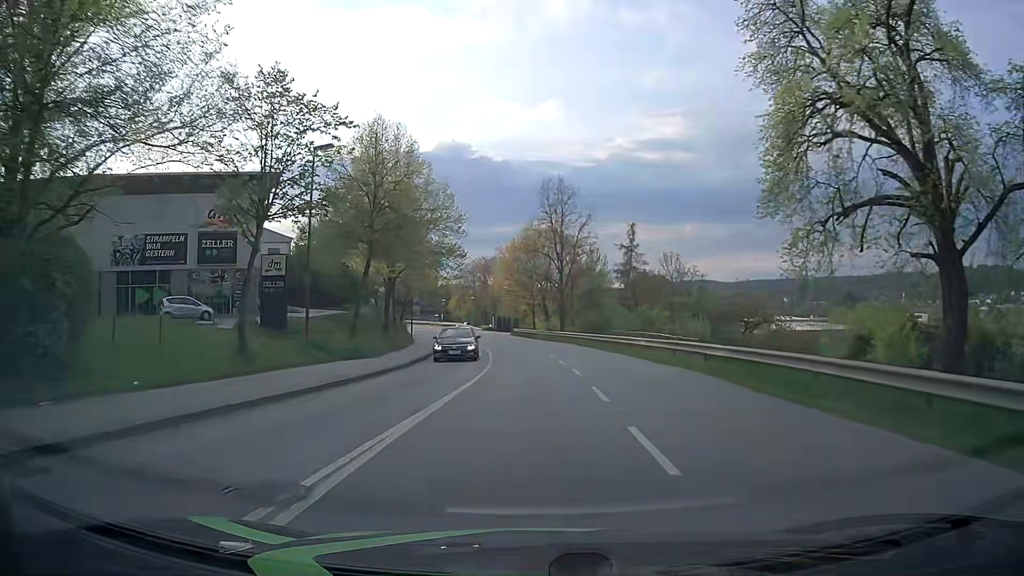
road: tertiary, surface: asphalt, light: Day
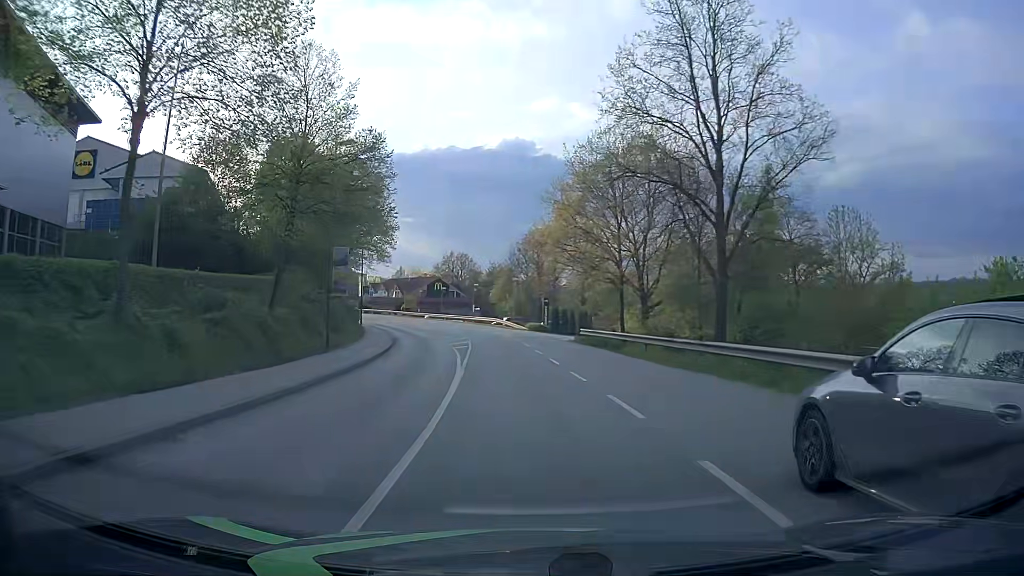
(-1.1, +38.3) m; -5°
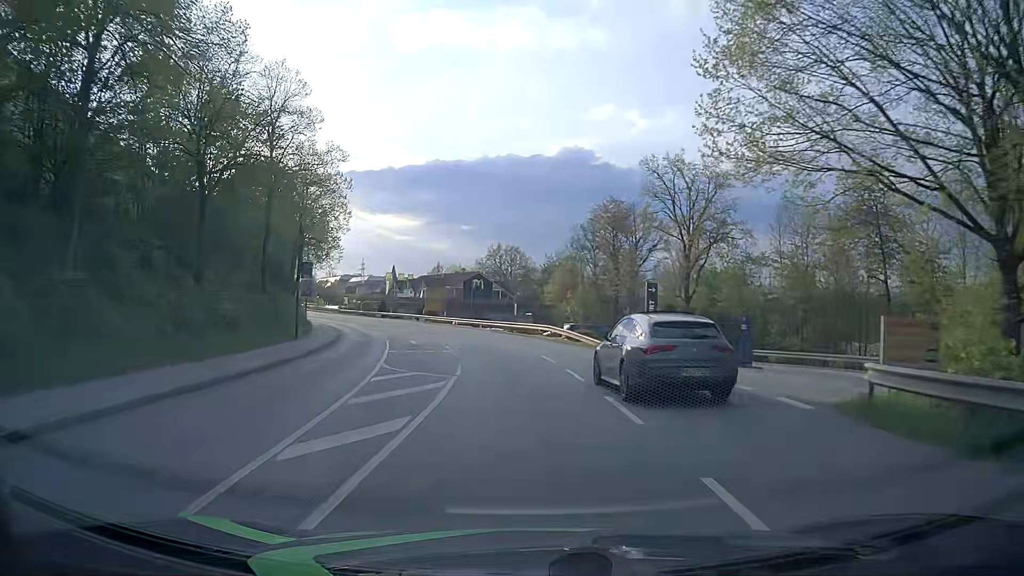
(-1.2, +30.4) m; -5°
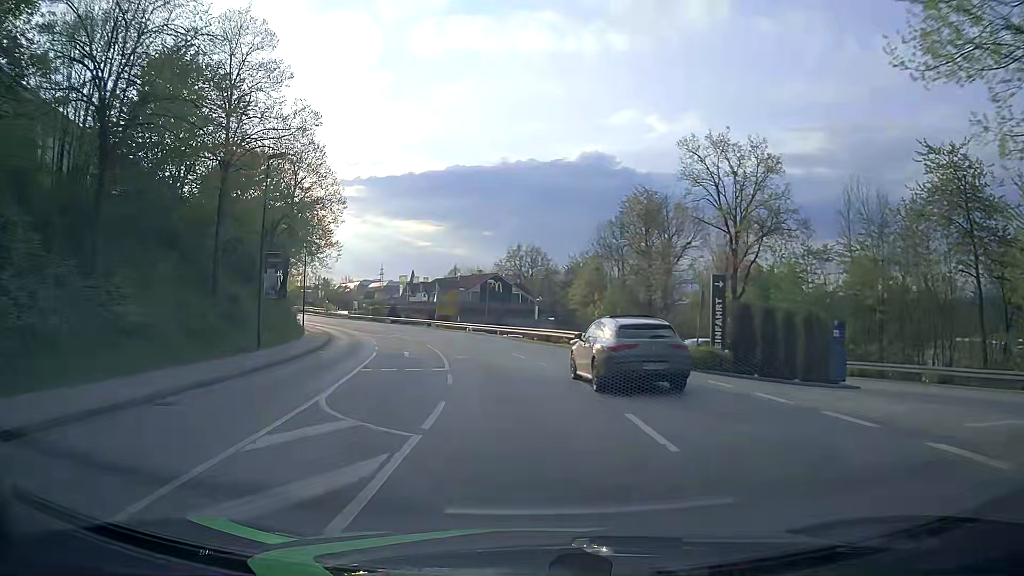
(-0.1, +7.6) m; -1°
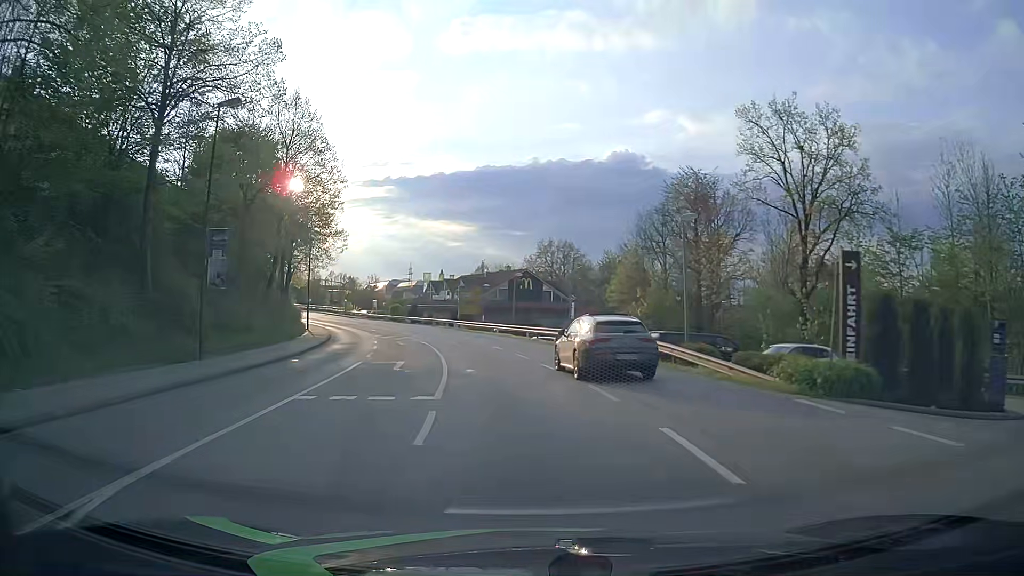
(-0.3, +7.5) m; -3°
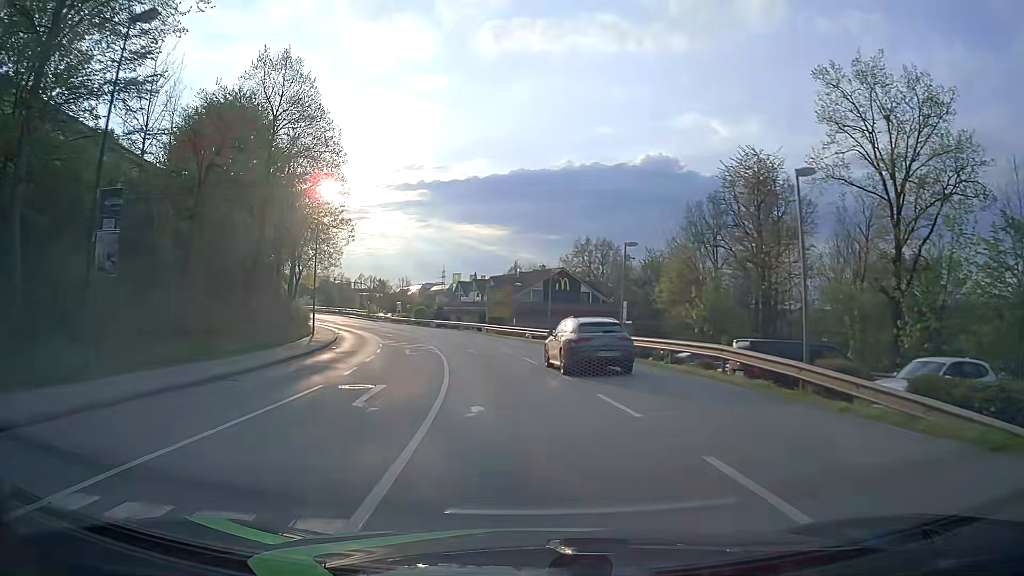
(-0.2, +7.5) m; -3°
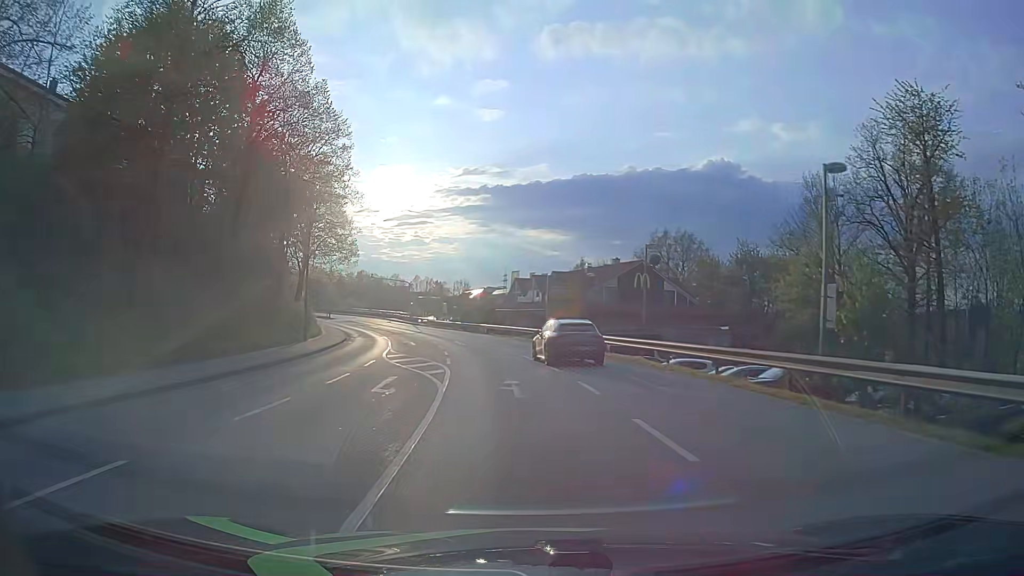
(-0.7, +15.1) m; -6°
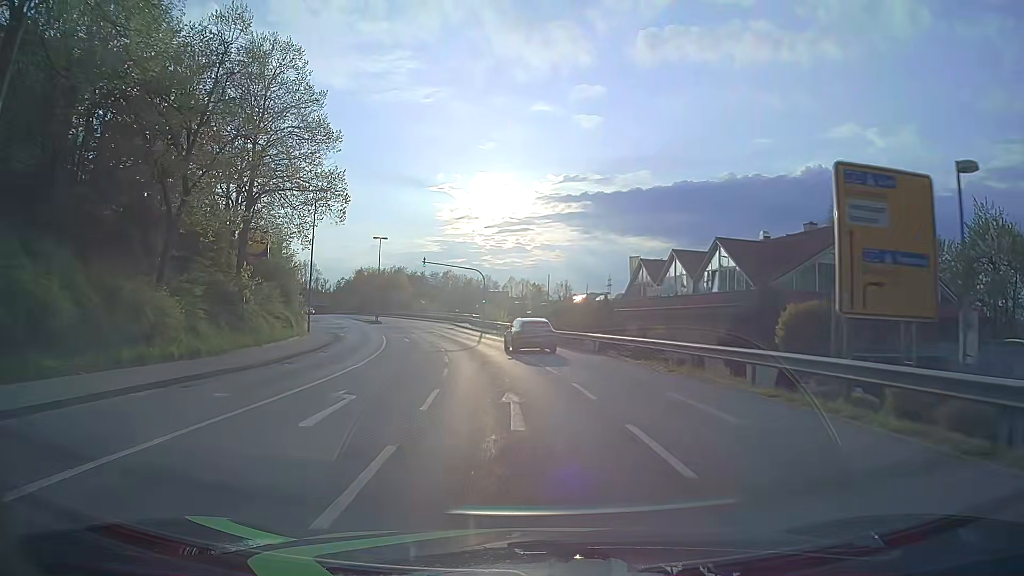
(-2.0, +30.0) m; -8°
(0, +10) (-1, +20) (-2, +30) (-4, +40) (-6, +49) (-9, +59) (-12, +69) (-15, +78) (-18, +88) (-22, +97) m
